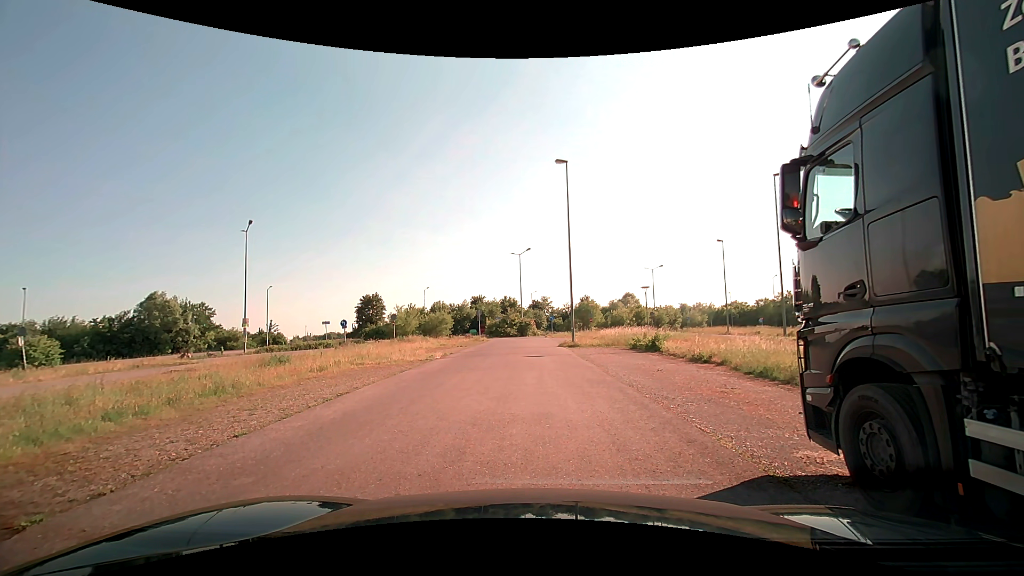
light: Day
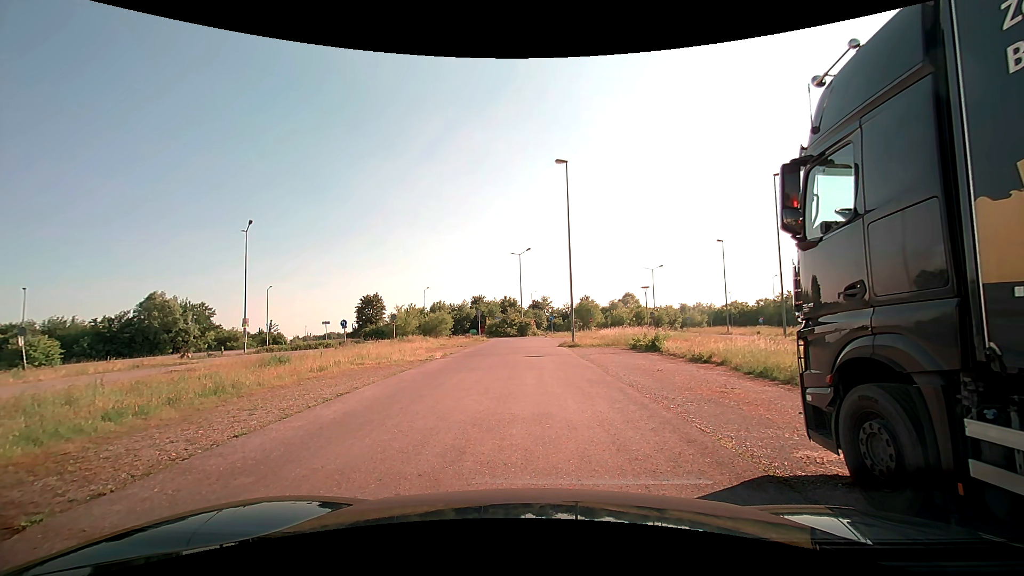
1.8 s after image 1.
(0.0, 0.0) m; 0°
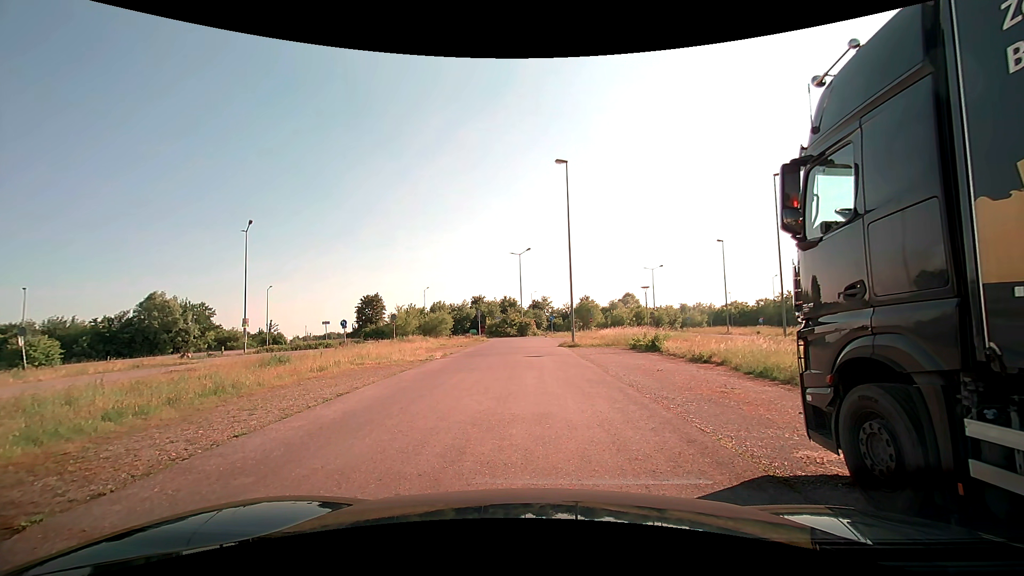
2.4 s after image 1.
(0.0, 0.0) m; 0°
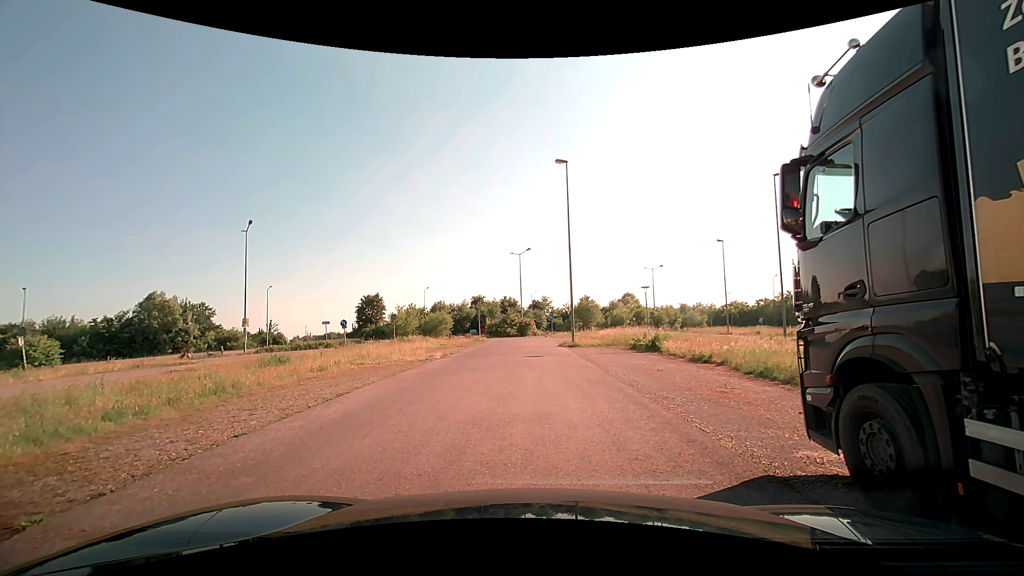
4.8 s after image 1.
(0.0, 0.0) m; 0°
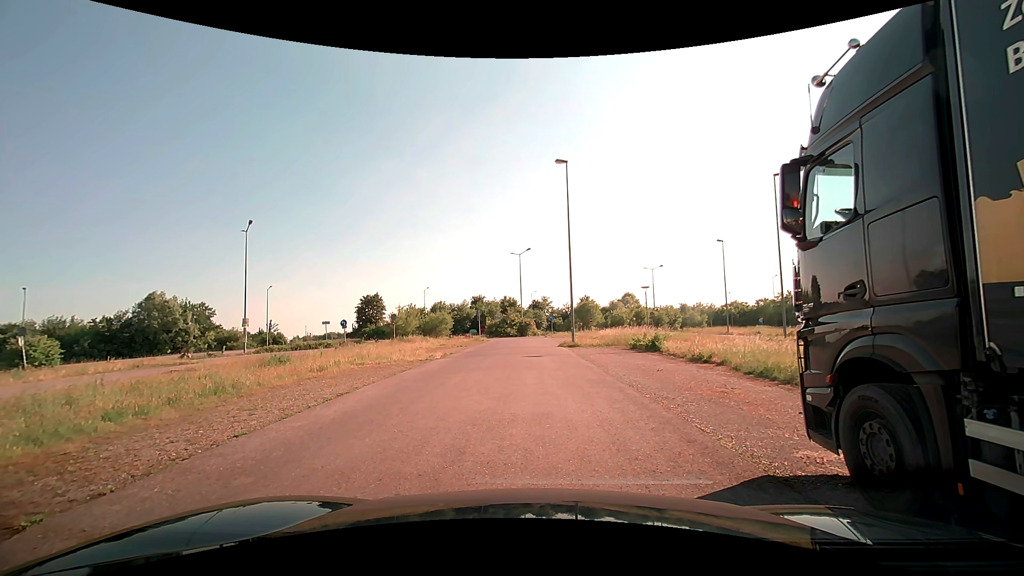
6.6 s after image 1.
(0.0, 0.0) m; 0°
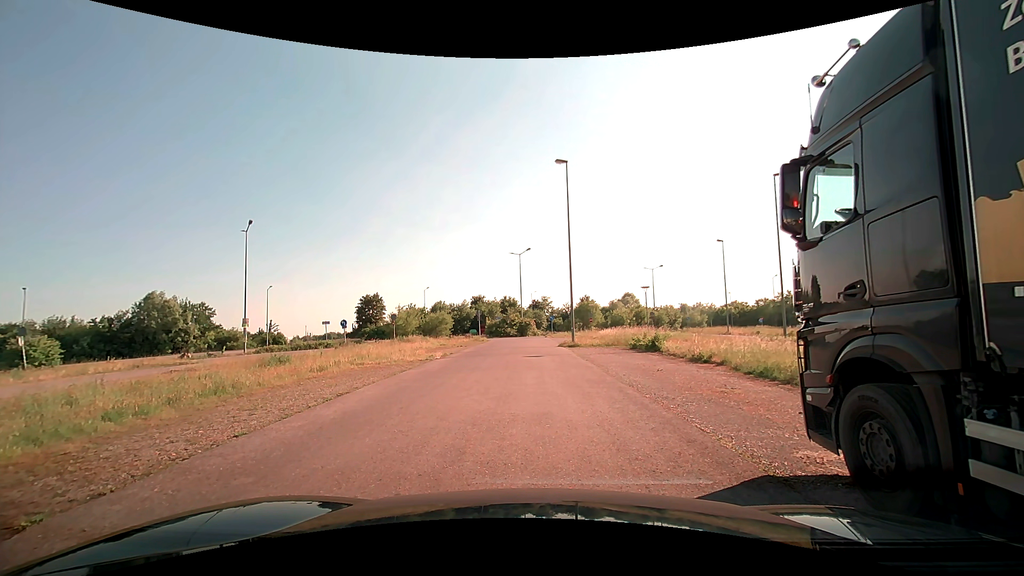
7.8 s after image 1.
(0.0, 0.0) m; 0°
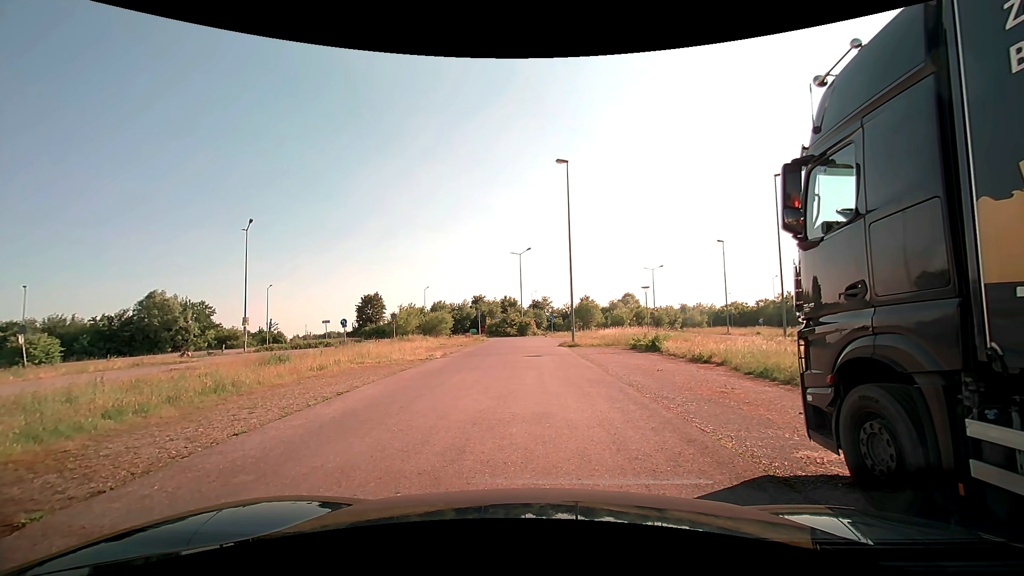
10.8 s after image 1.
(0.0, 0.0) m; 0°
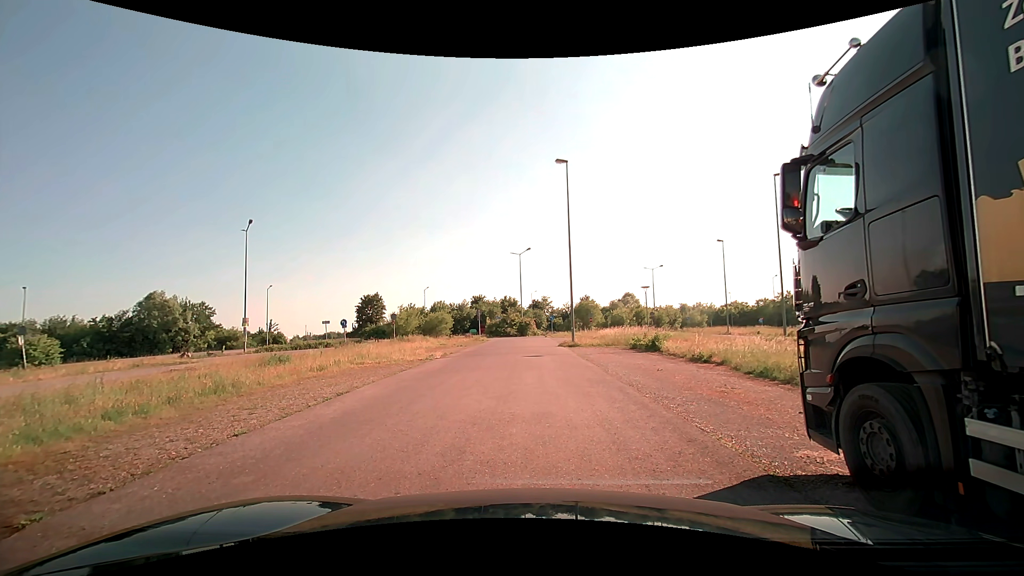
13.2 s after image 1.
(0.0, 0.0) m; 0°
